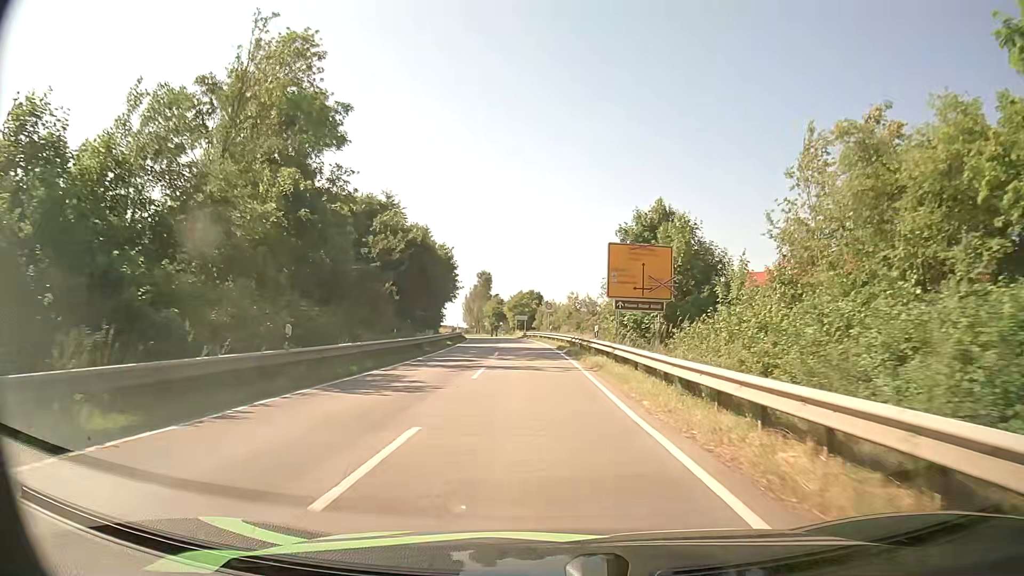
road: secondary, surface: asphalt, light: Day
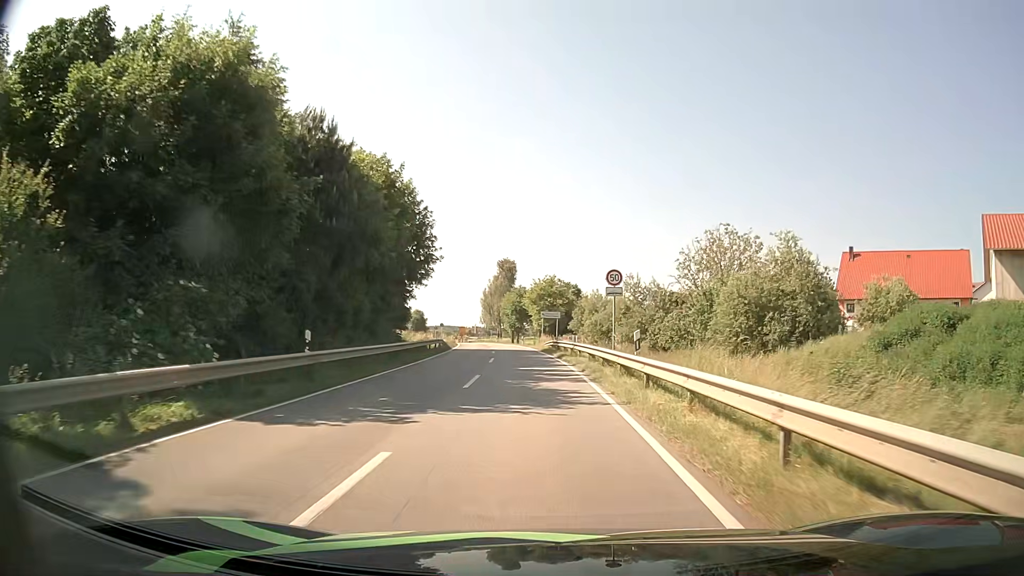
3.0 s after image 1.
(-1.0, +38.0) m; -3°
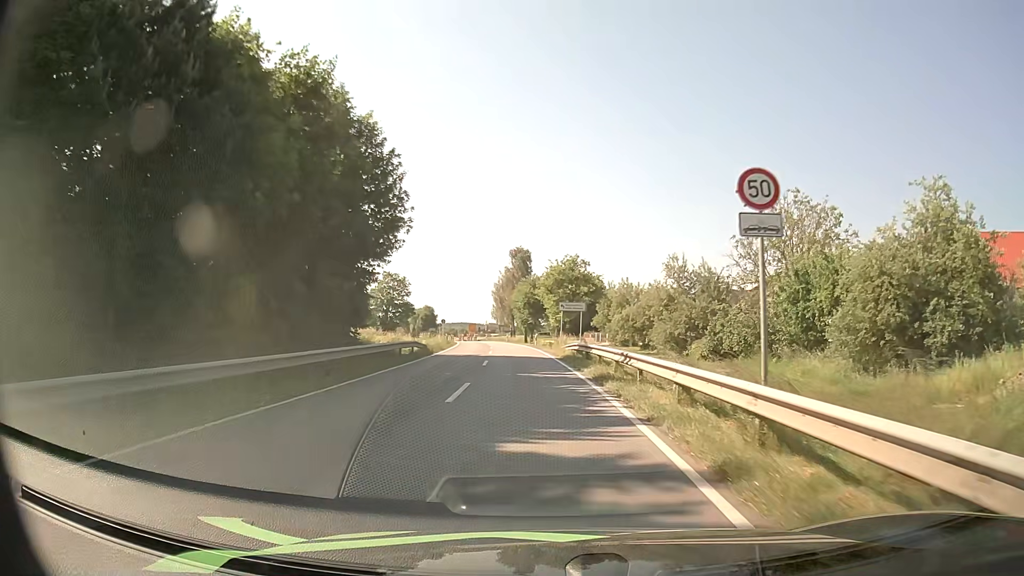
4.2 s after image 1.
(-0.1, +15.2) m; -1°
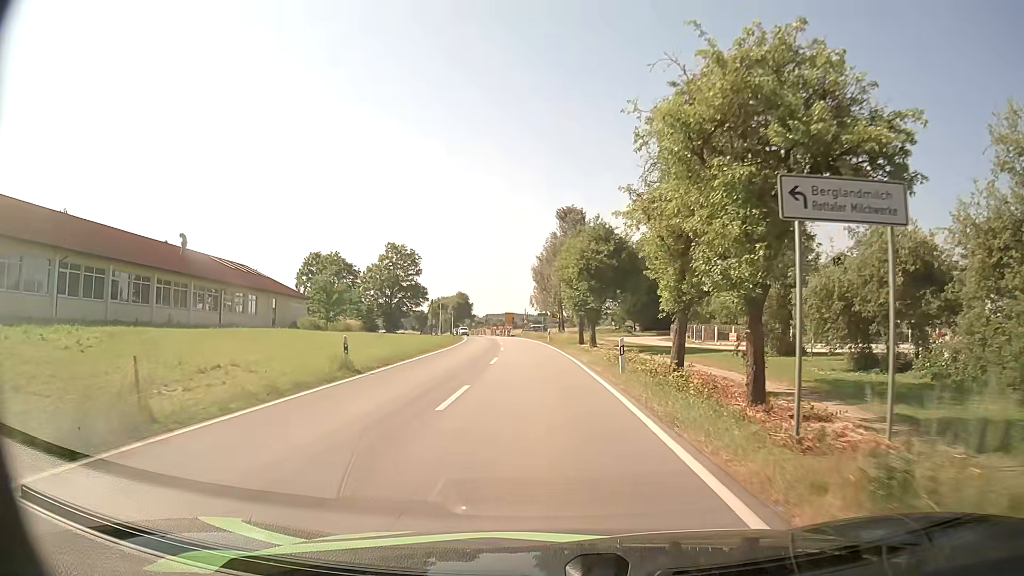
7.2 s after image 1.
(-1.2, +37.6) m; -4°
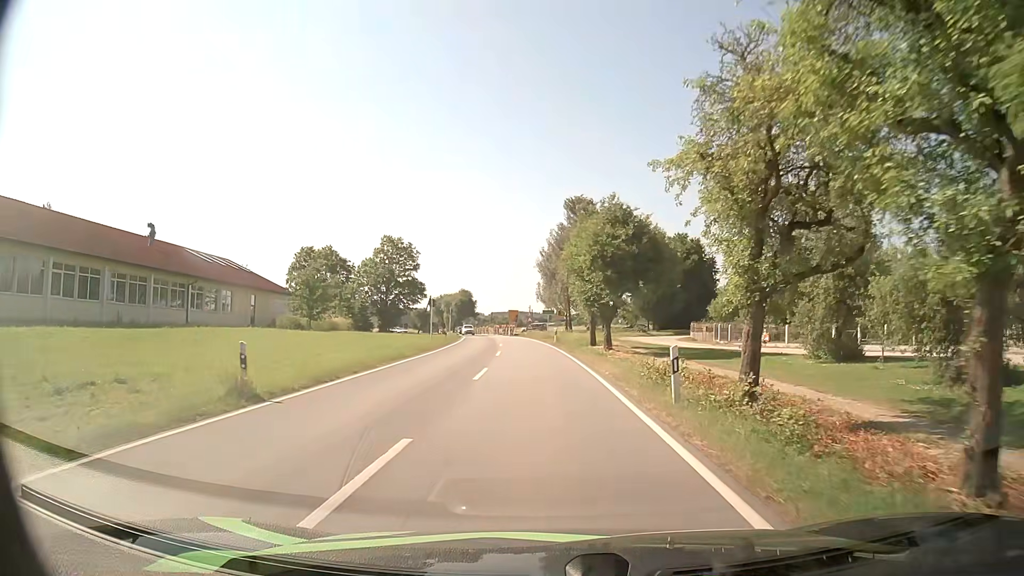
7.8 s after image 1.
(0.0, +6.6) m; -1°
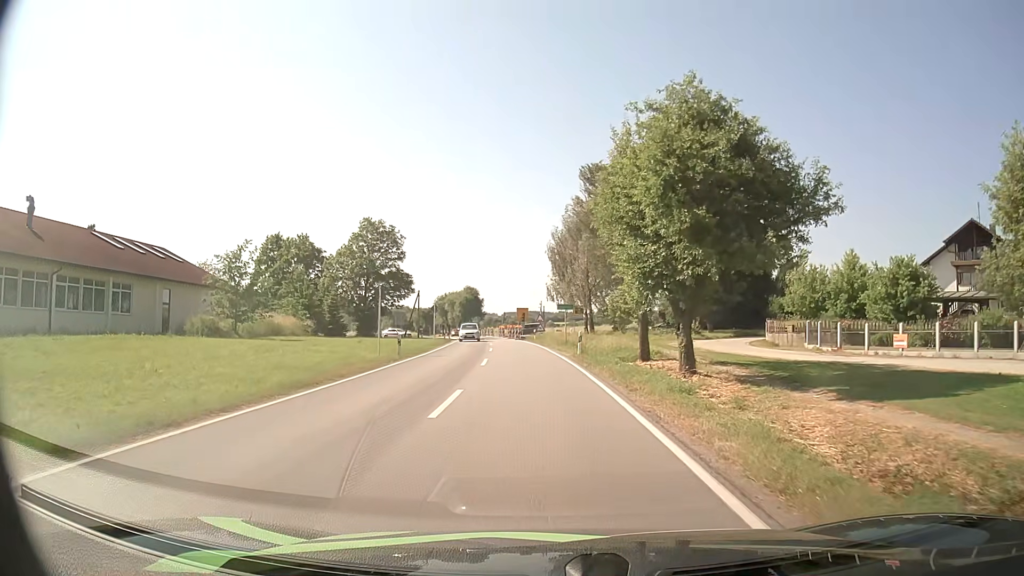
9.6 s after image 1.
(-0.1, +17.9) m; -1°
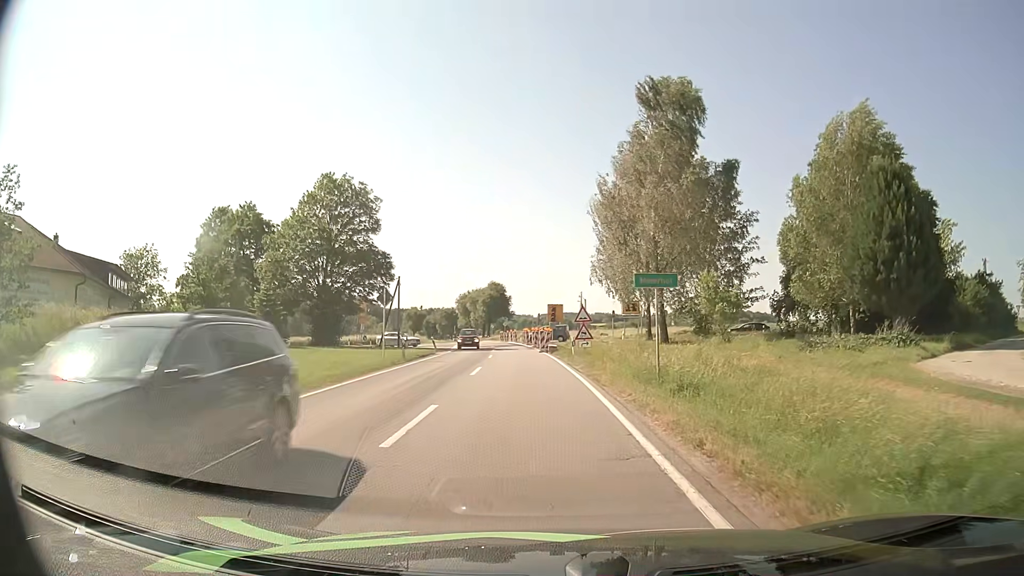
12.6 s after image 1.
(-0.7, +26.1) m; -2°
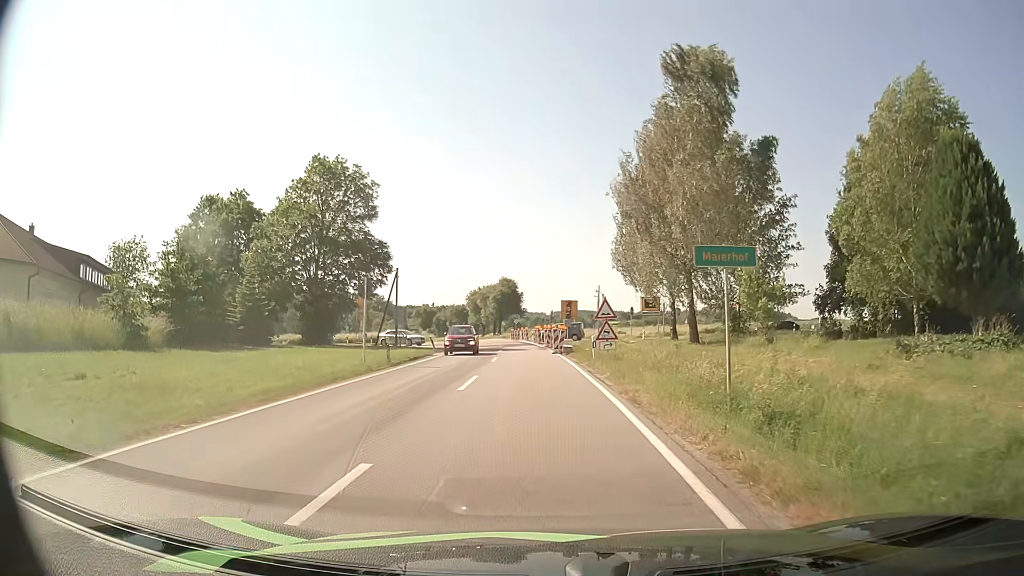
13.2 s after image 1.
(-0.1, +5.3) m; -2°
(0, +10) (-1, +20) (-1, +30) (-2, +40) (-3, +50) (-4, +60) (-5, +70) (-6, +80) (-7, +90) (-8, +100) m
